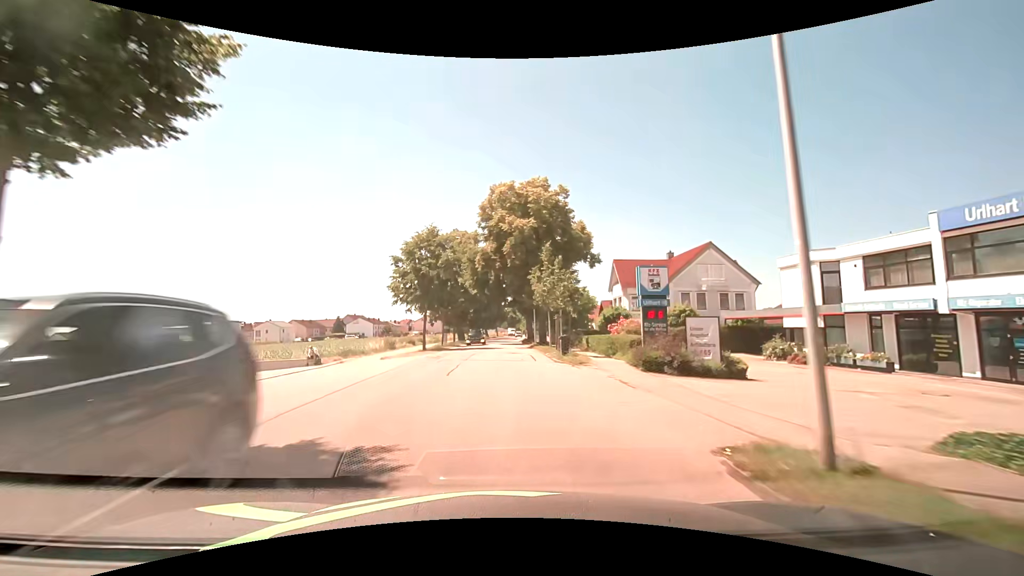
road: unclassified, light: Day
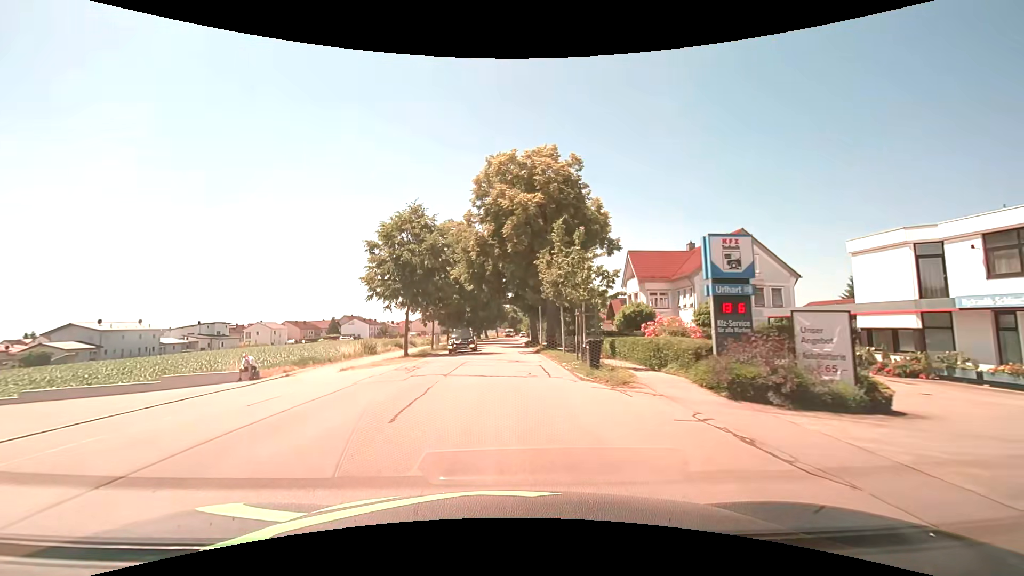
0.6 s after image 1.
(0.0, +7.2) m; 0°
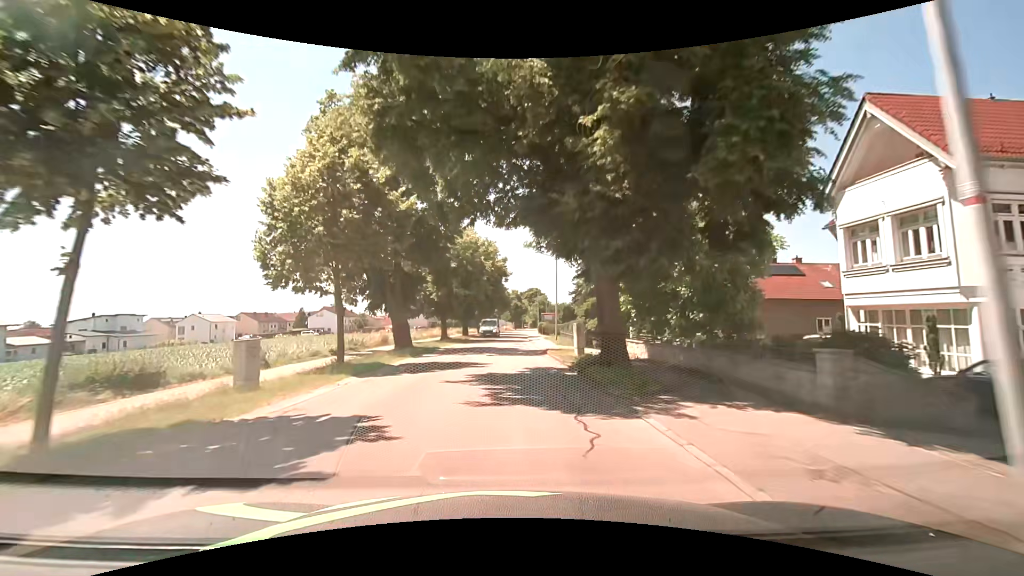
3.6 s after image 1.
(-0.2, +35.9) m; 0°
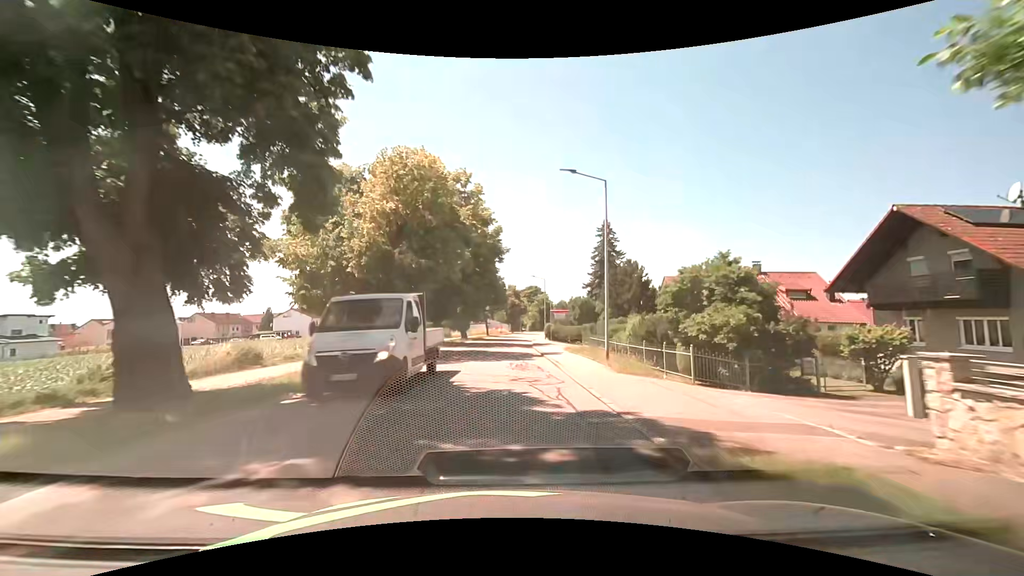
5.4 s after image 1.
(+0.1, +21.7) m; +1°
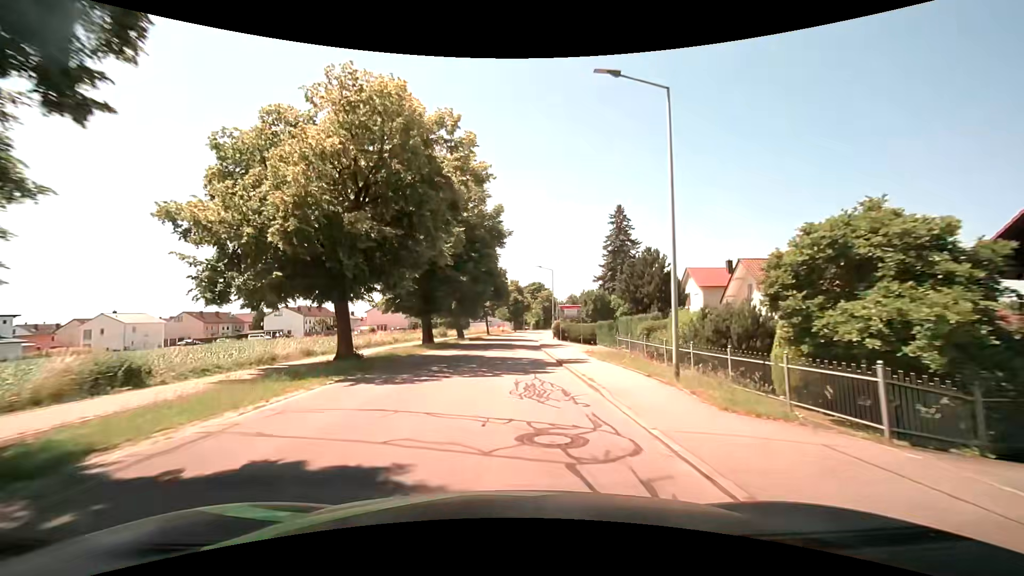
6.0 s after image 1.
(0.0, +7.2) m; -1°
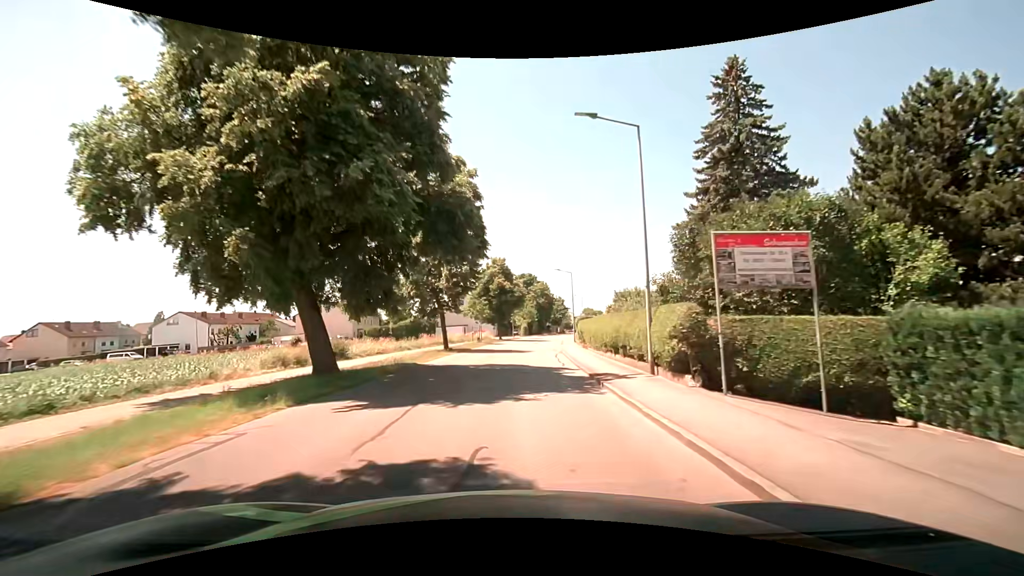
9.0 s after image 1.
(+0.4, +35.9) m; +3°
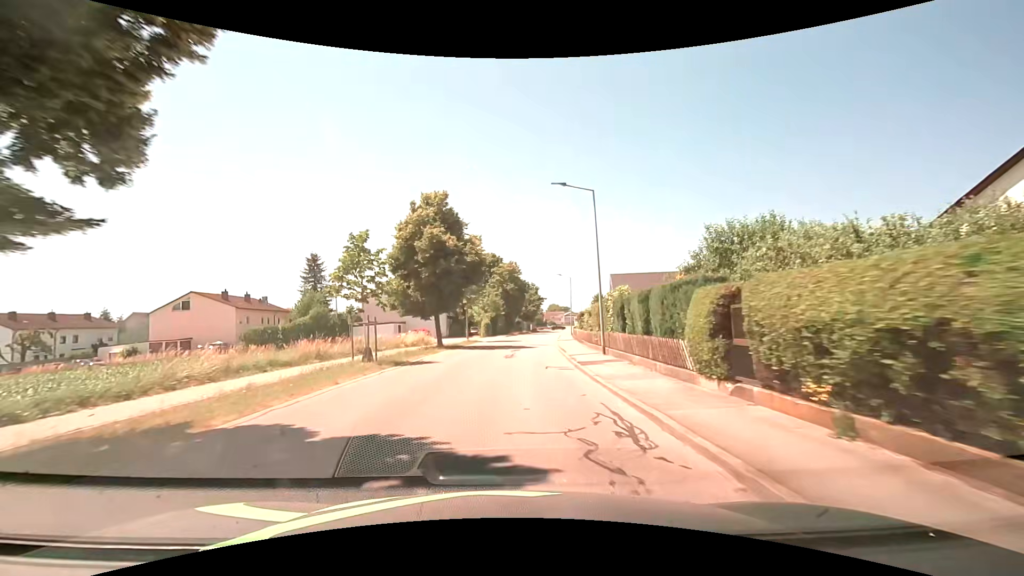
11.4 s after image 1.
(+0.7, +28.6) m; +3°
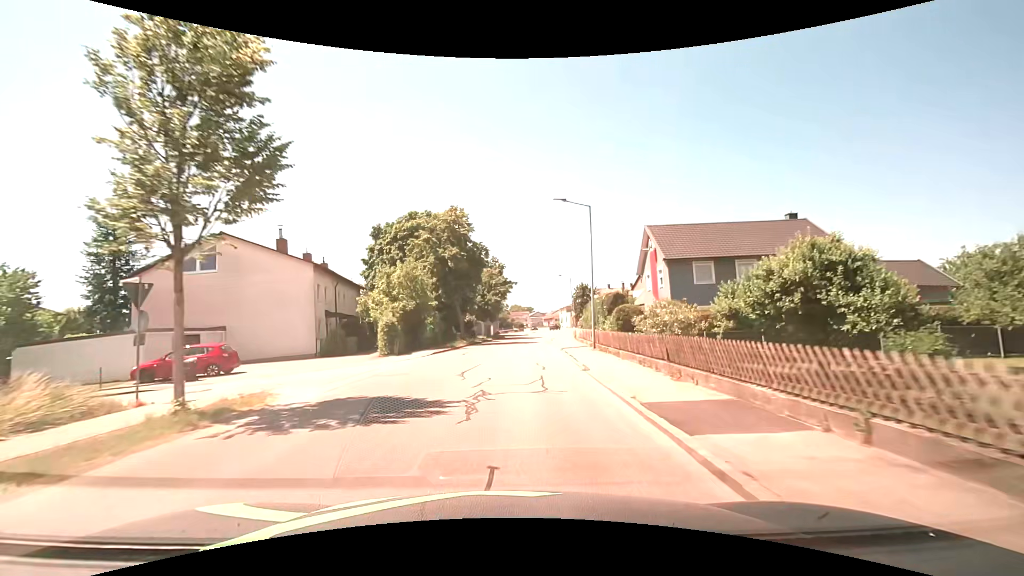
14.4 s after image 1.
(+1.7, +35.7) m; +5°
(0, +10) (0, +20) (+1, +30) (+1, +40) (+2, +50) (+4, +60) (+5, +70) (+6, +80) (+8, +90) (+9, +99) m
